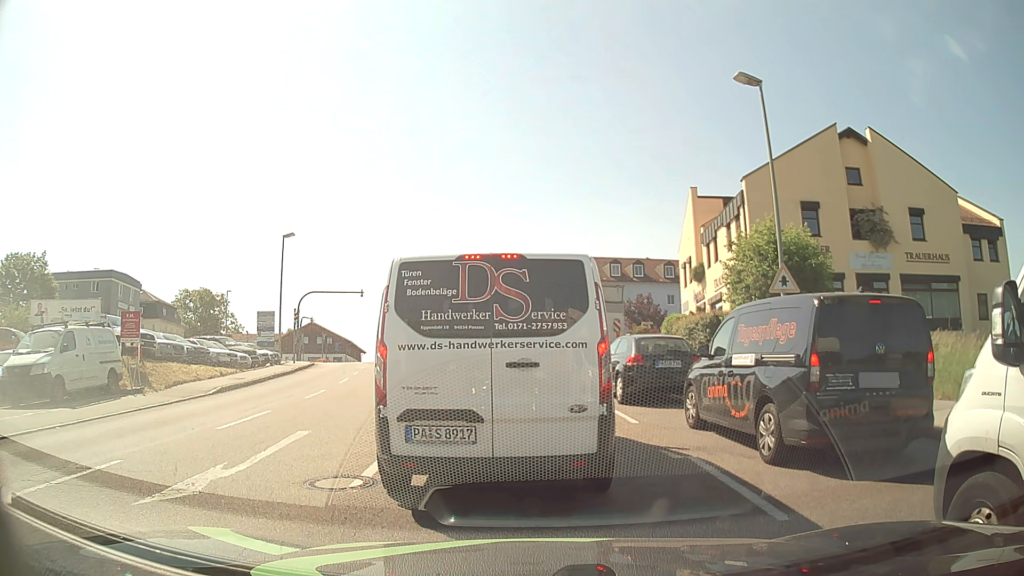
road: tertiary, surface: asphalt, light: Day
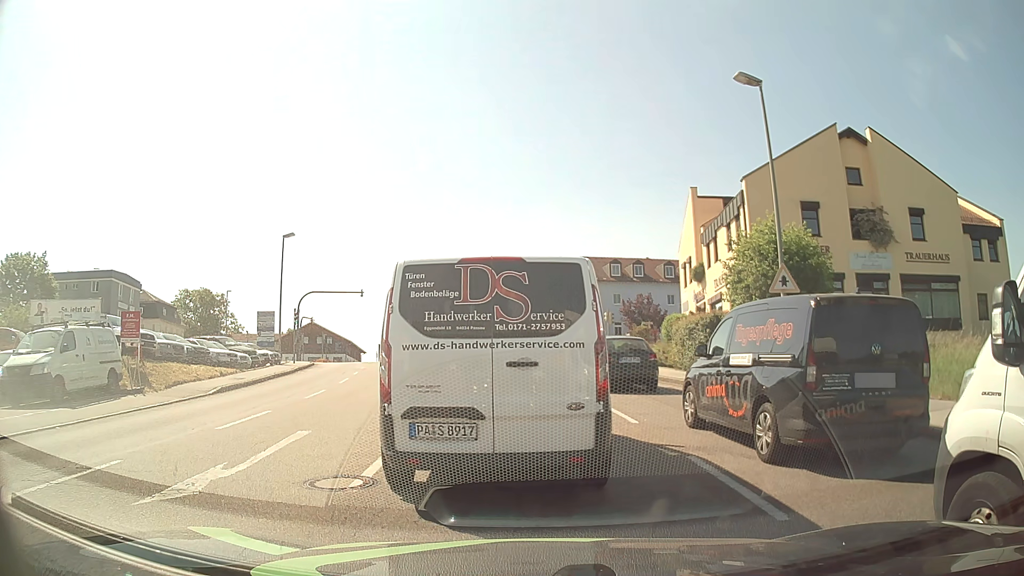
(0.0, 0.0) m; 0°
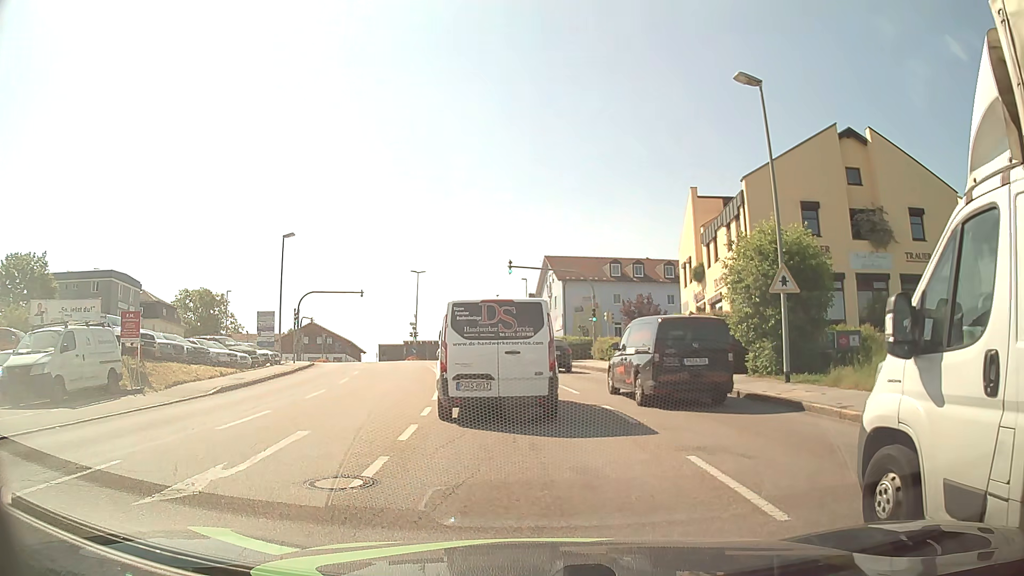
(0.0, 0.0) m; 0°
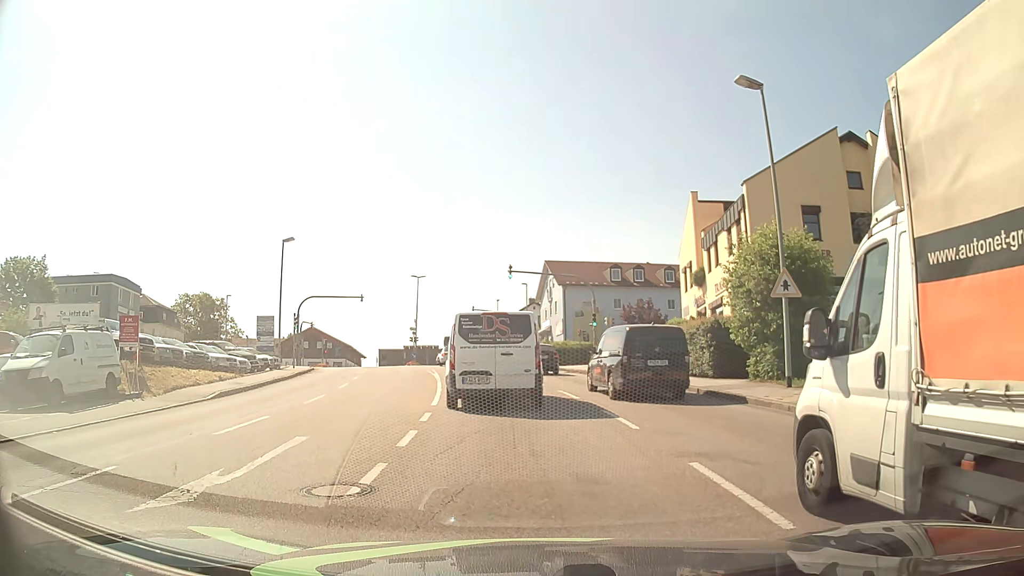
(0.0, +0.1) m; 0°
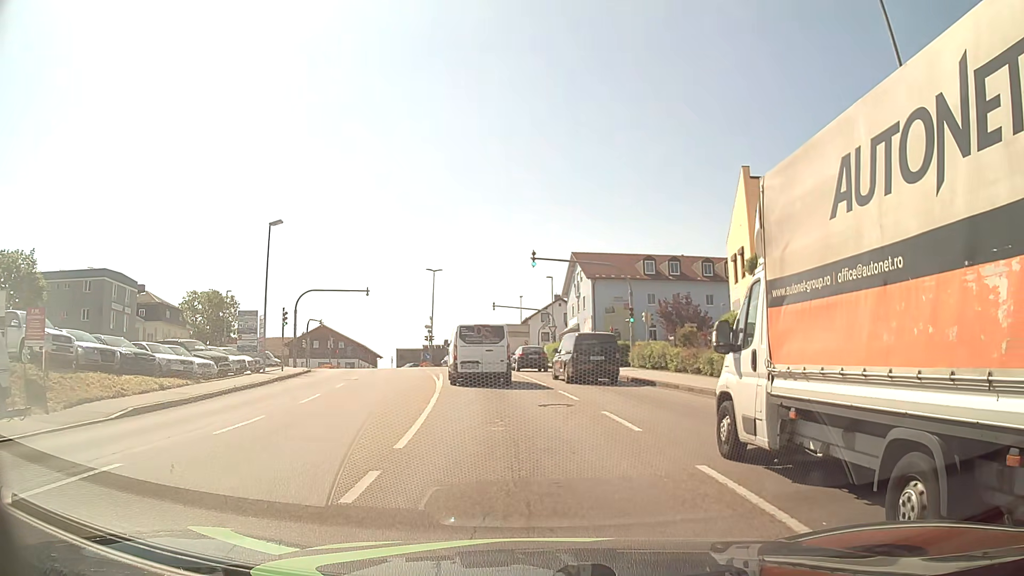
(+0.1, +6.7) m; -1°
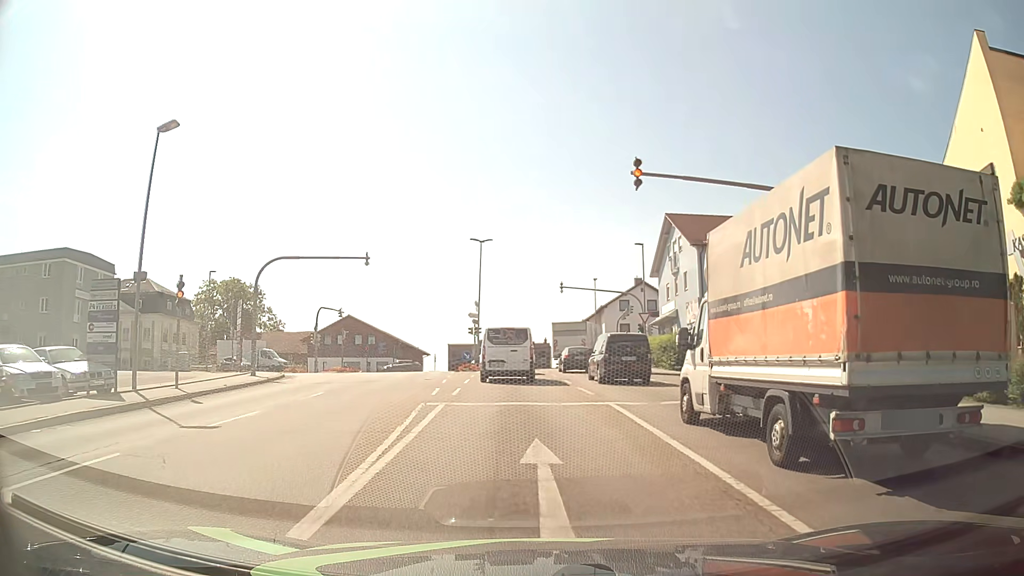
(-0.8, +18.3) m; -6°
